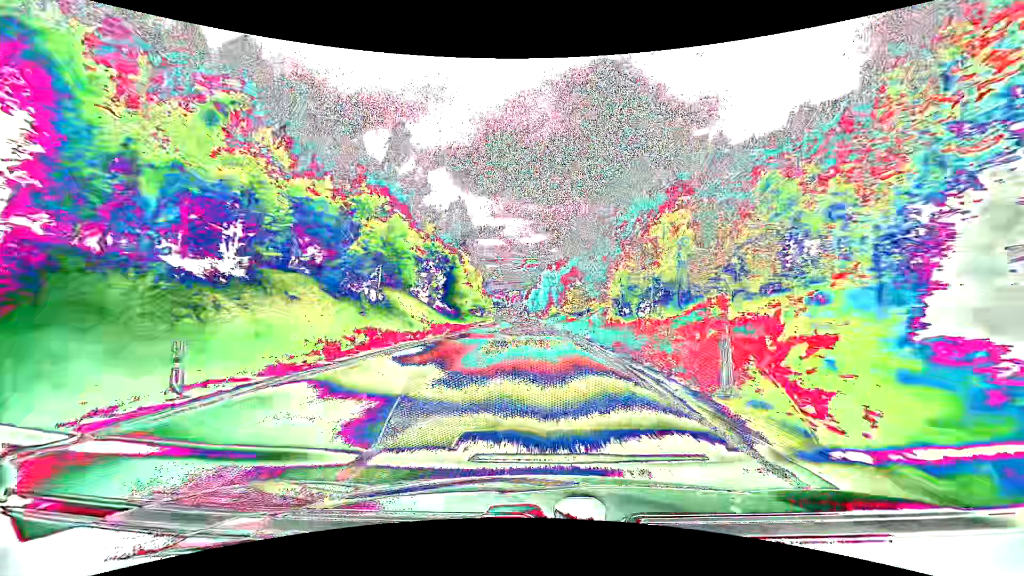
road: primary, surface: asphalt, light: Day
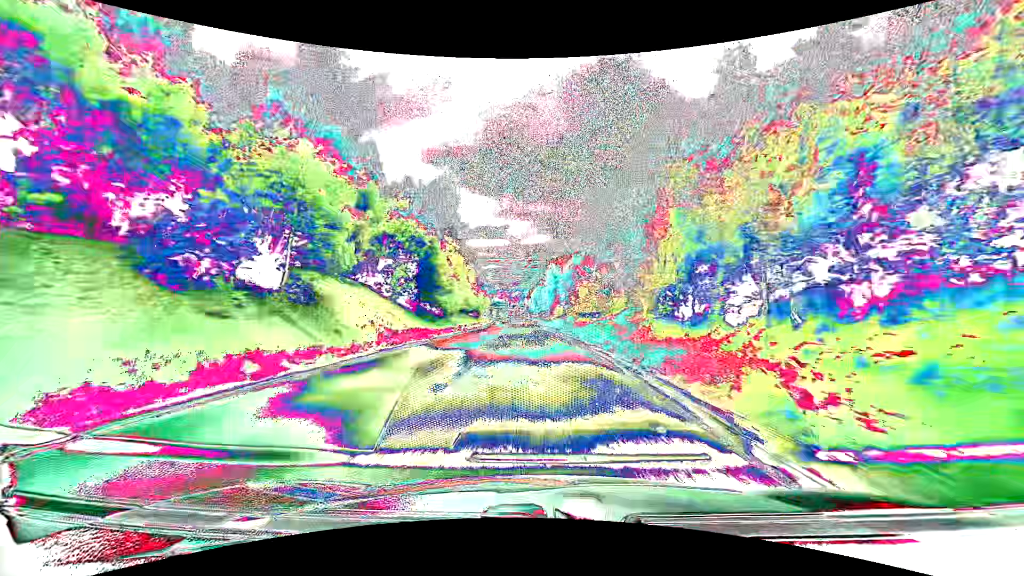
(0.0, +15.9) m; 0°
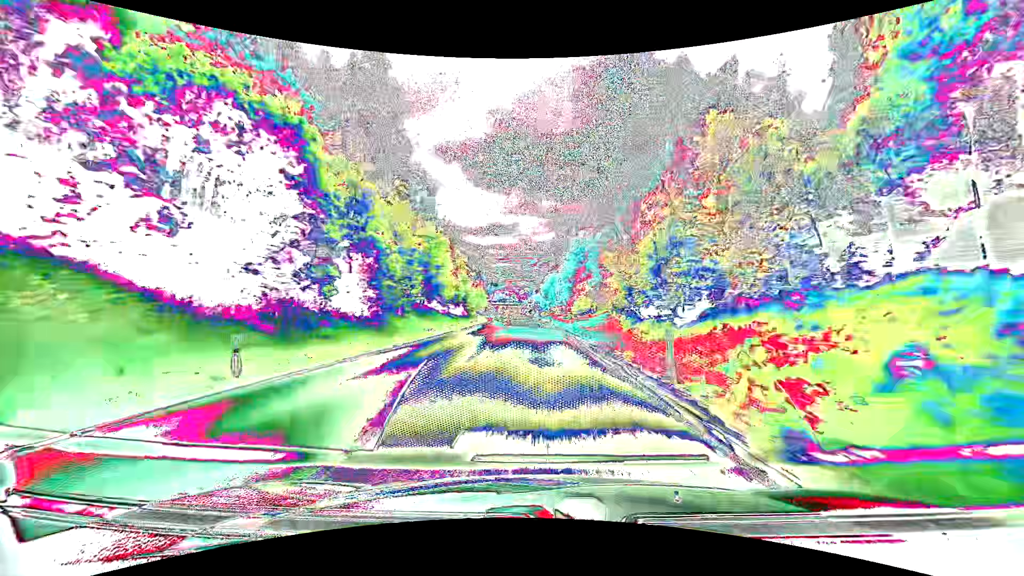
(-0.2, +31.9) m; -1°
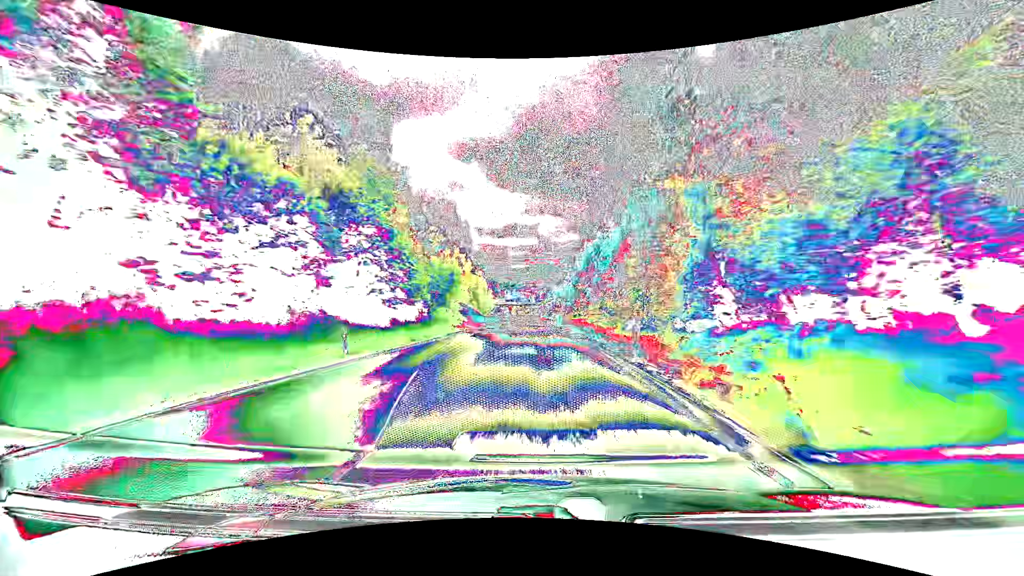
(-0.9, +48.3) m; -2°
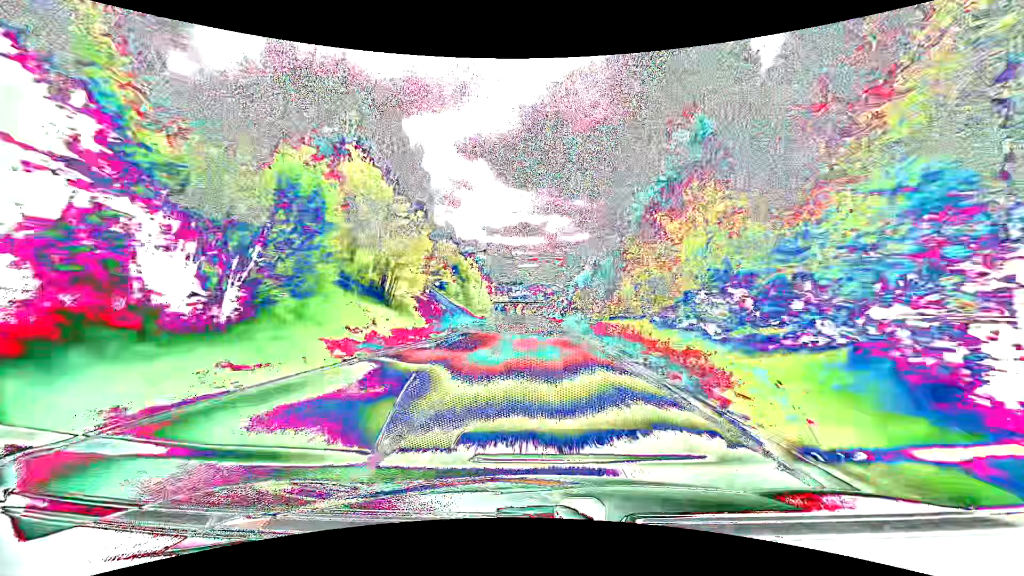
(-0.2, +32.5) m; -1°
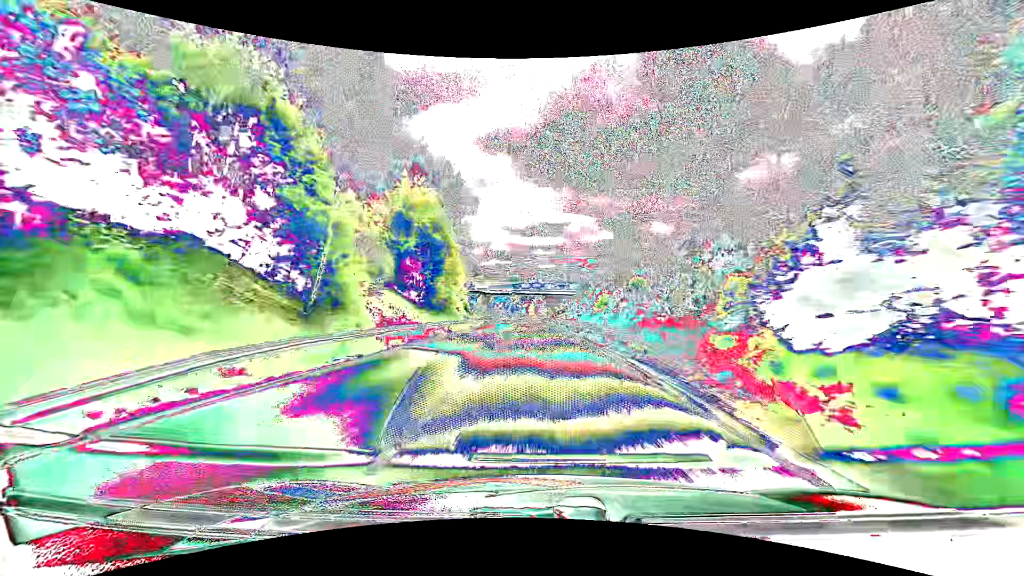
(-1.6, +82.2) m; -2°
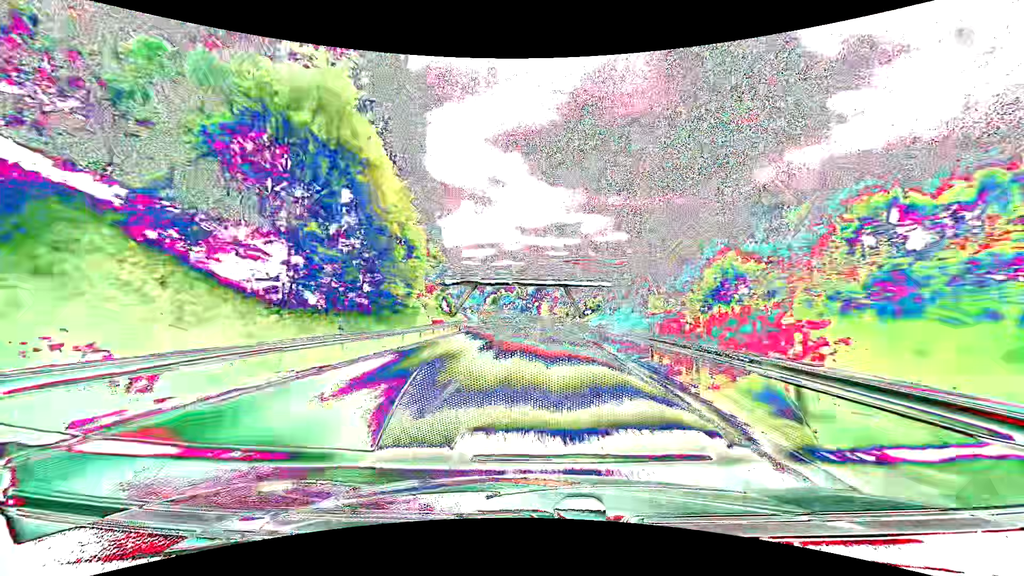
(-0.4, +33.2) m; -1°
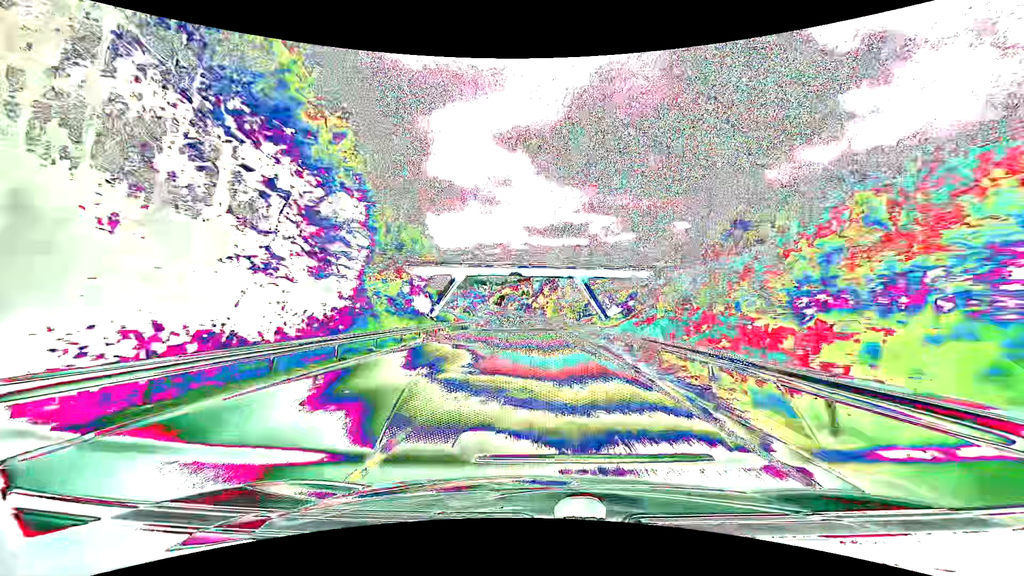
(-0.1, +16.7) m; -1°
(0, +10) (0, +20) (0, +30) (-1, +40) (-1, +50) (-1, +60) (-2, +70) (-2, +80) (-2, +90) (-3, +100) m
